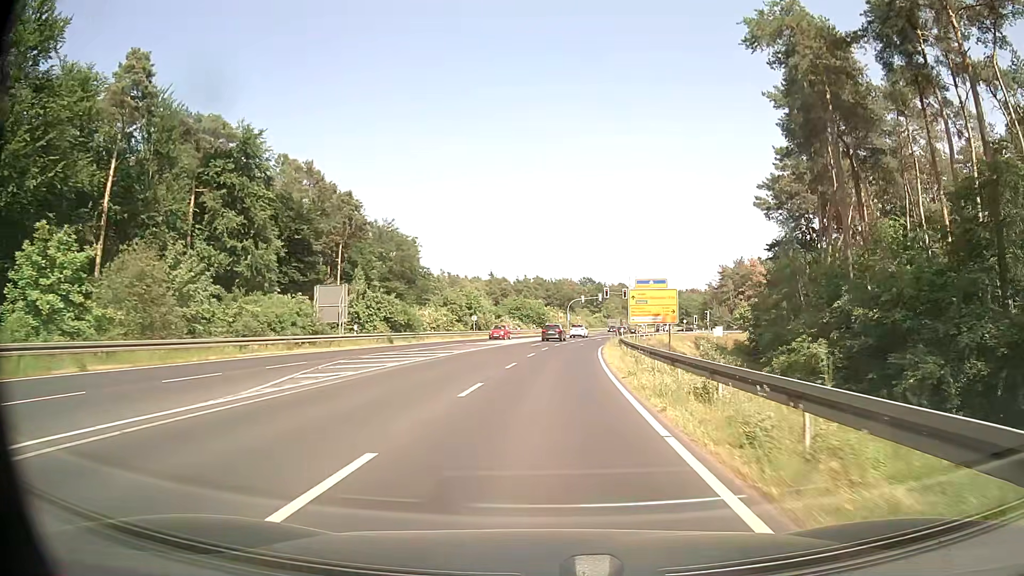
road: secondary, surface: asphalt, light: Day
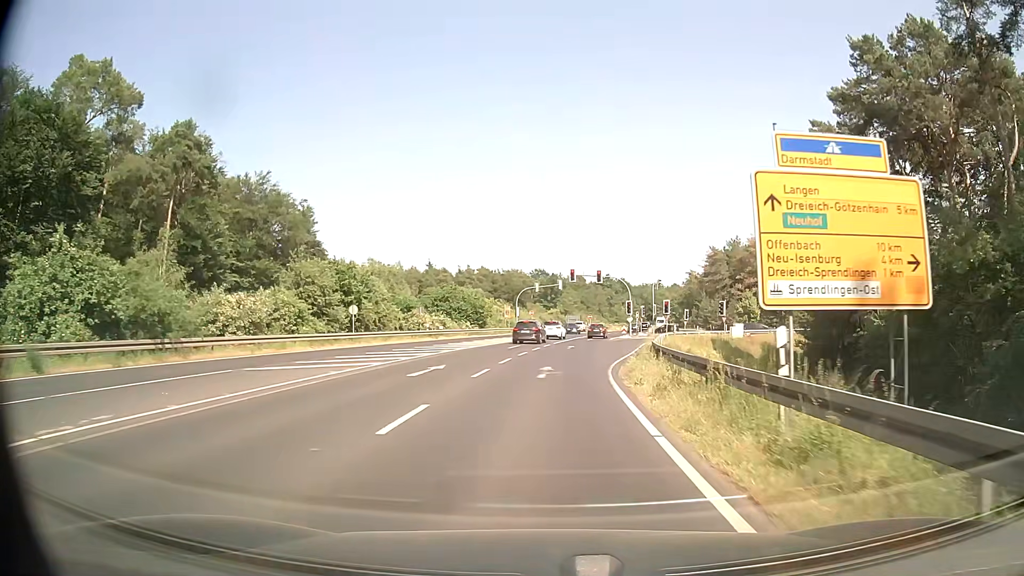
(+1.6, +31.5) m; +5°
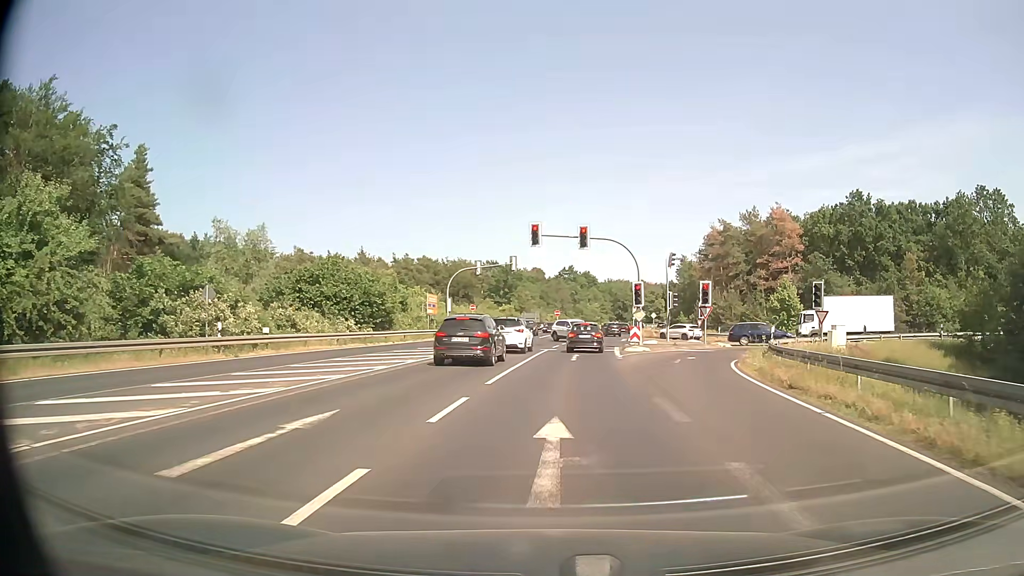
(+1.0, +31.3) m; +4°
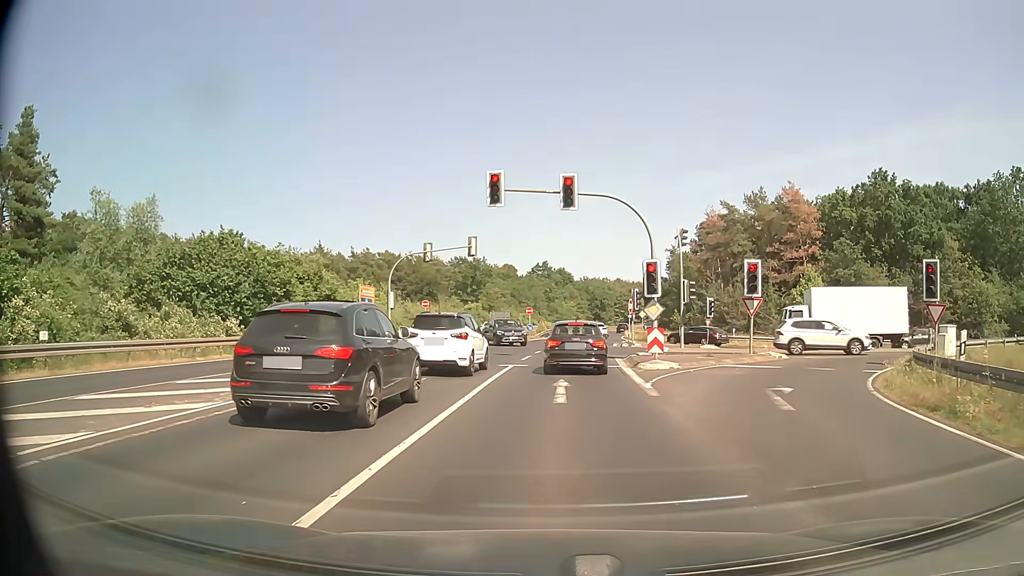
(+0.3, +13.1) m; +3°
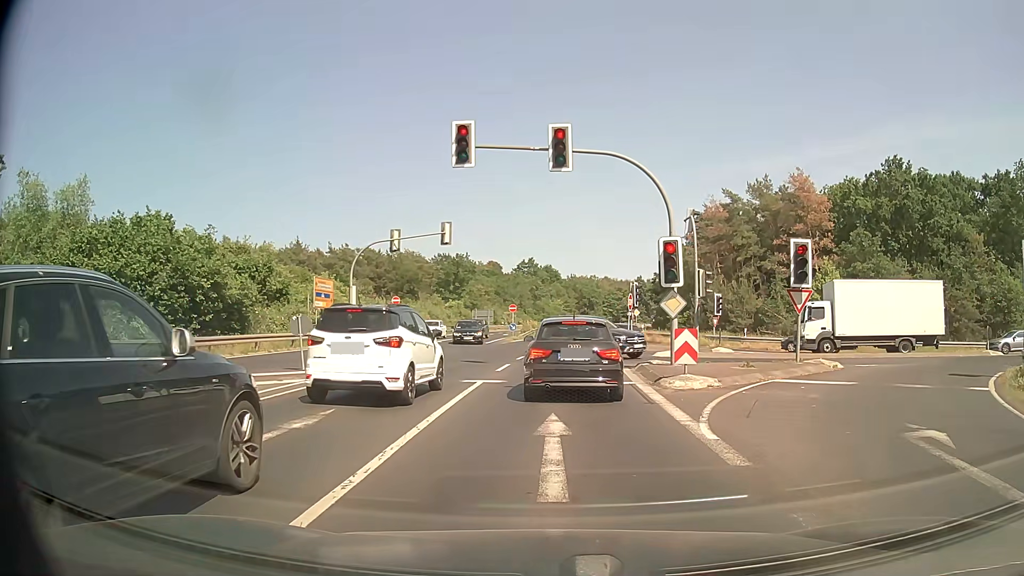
(+0.1, +6.2) m; +2°
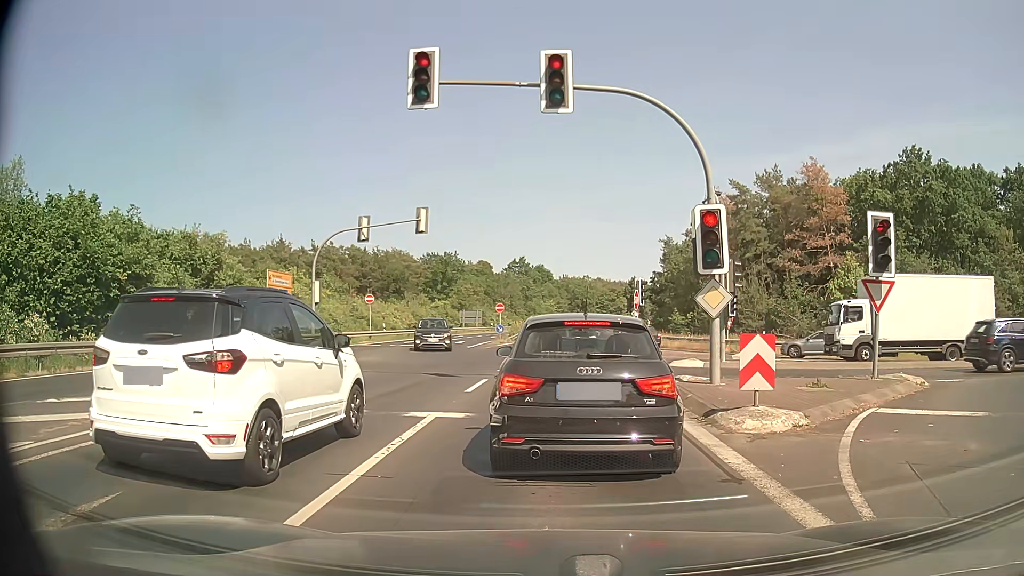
(0.0, +5.2) m; +1°
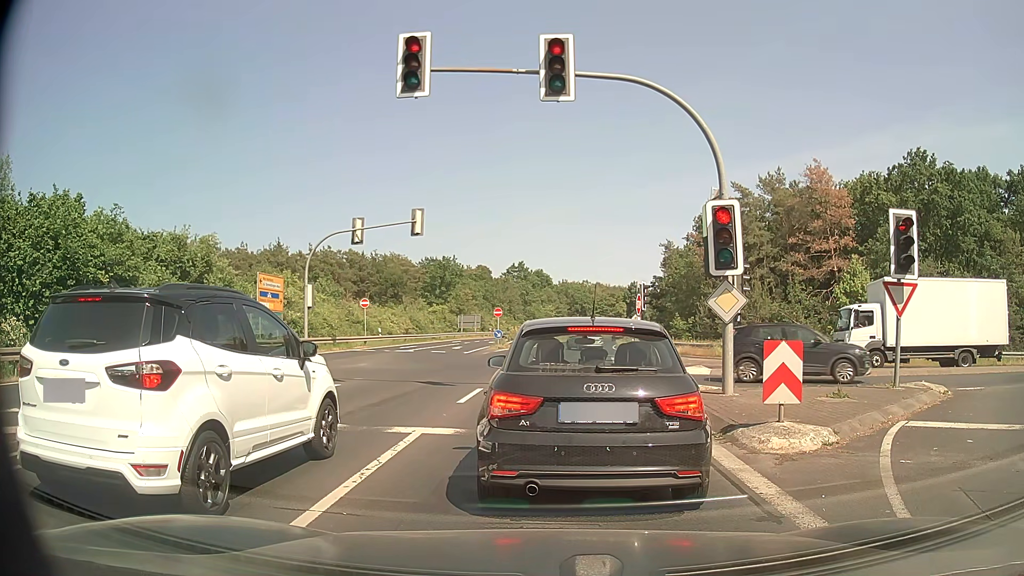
(0.0, +1.0) m; 0°
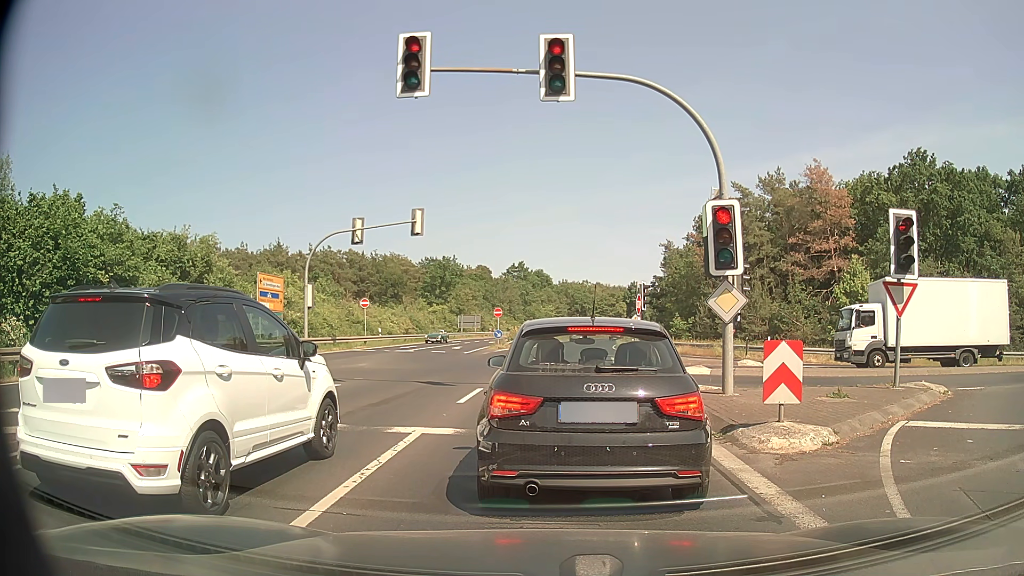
(0.0, 0.0) m; 0°
(0, +10) (0, +20) (+1, +30) (+1, +40) (+2, +50) (+4, +60) (+5, +70) (+6, +80) (+8, +89) (+10, +99) m
